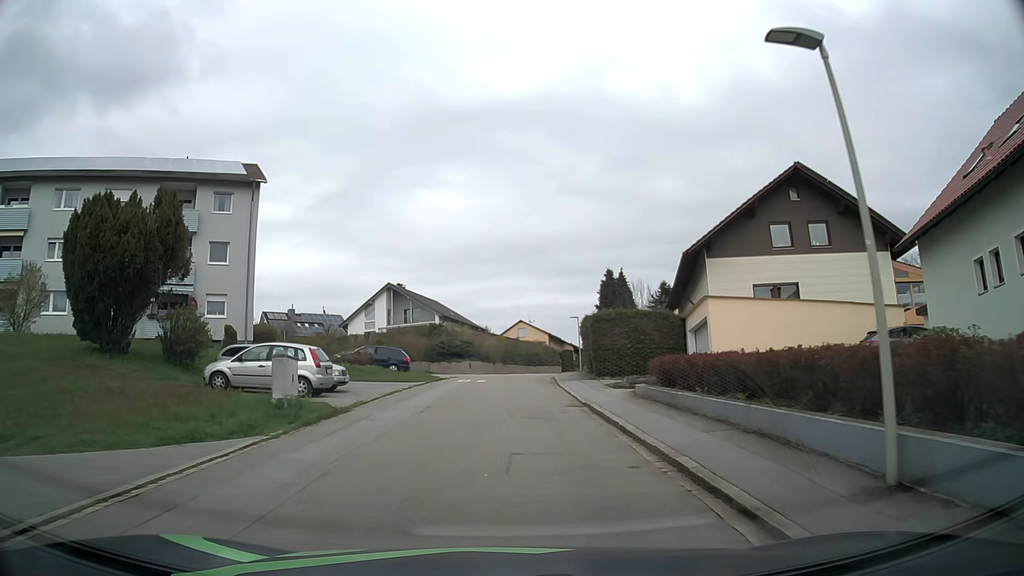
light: Day
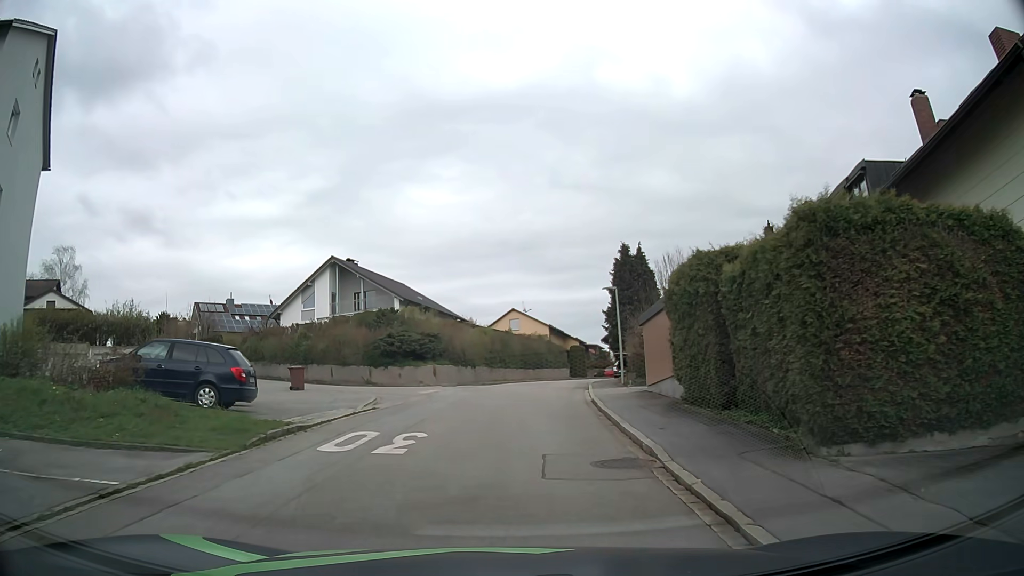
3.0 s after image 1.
(+0.2, +21.6) m; 0°
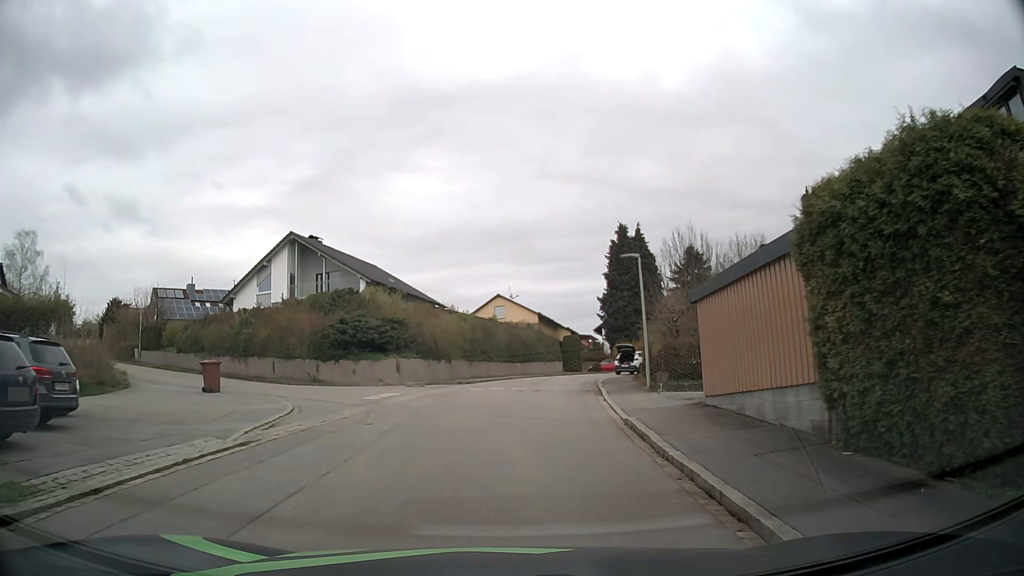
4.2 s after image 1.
(+0.1, +7.6) m; +1°
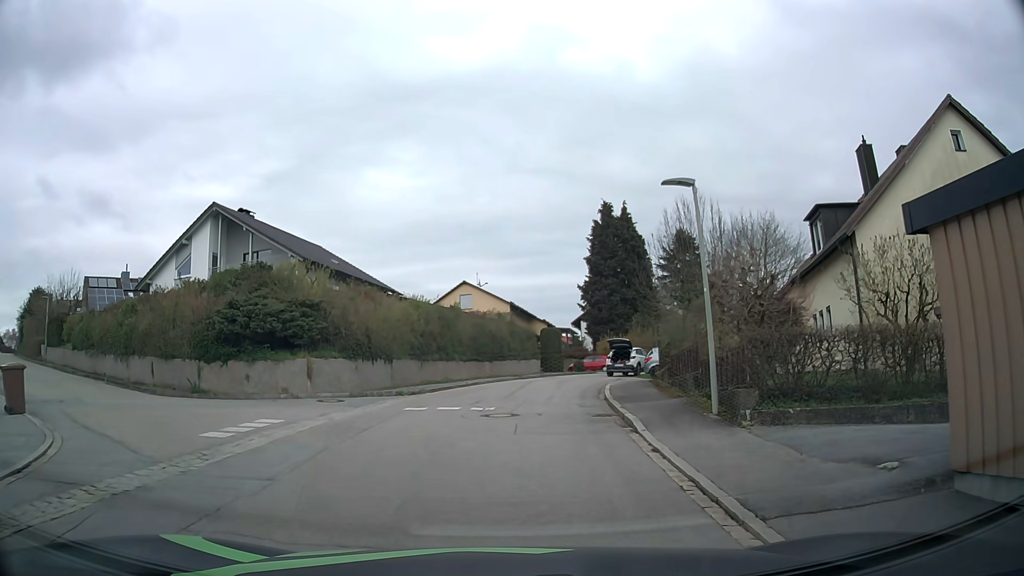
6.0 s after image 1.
(+0.3, +8.9) m; +3°
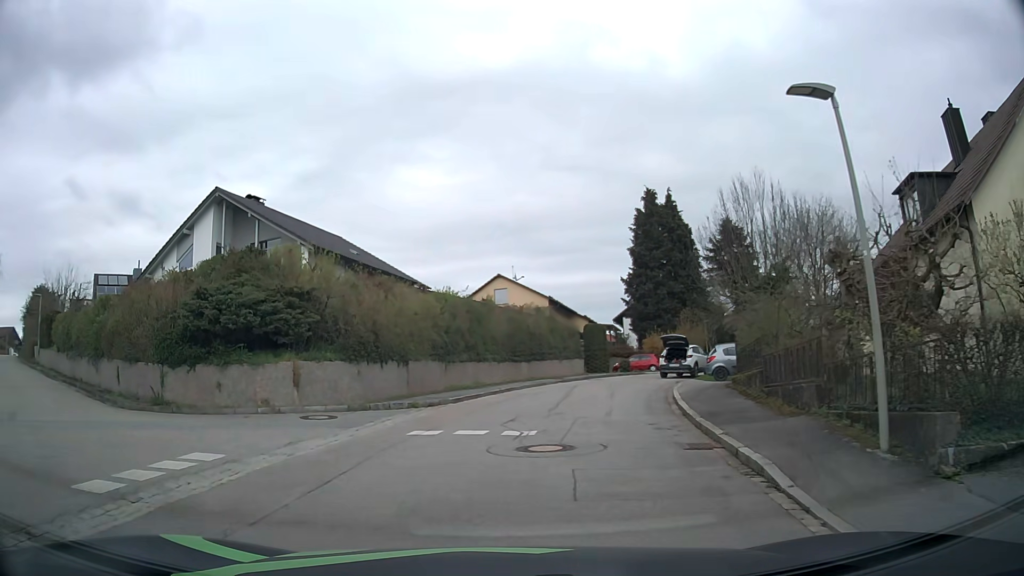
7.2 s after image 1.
(0.0, +4.5) m; -2°
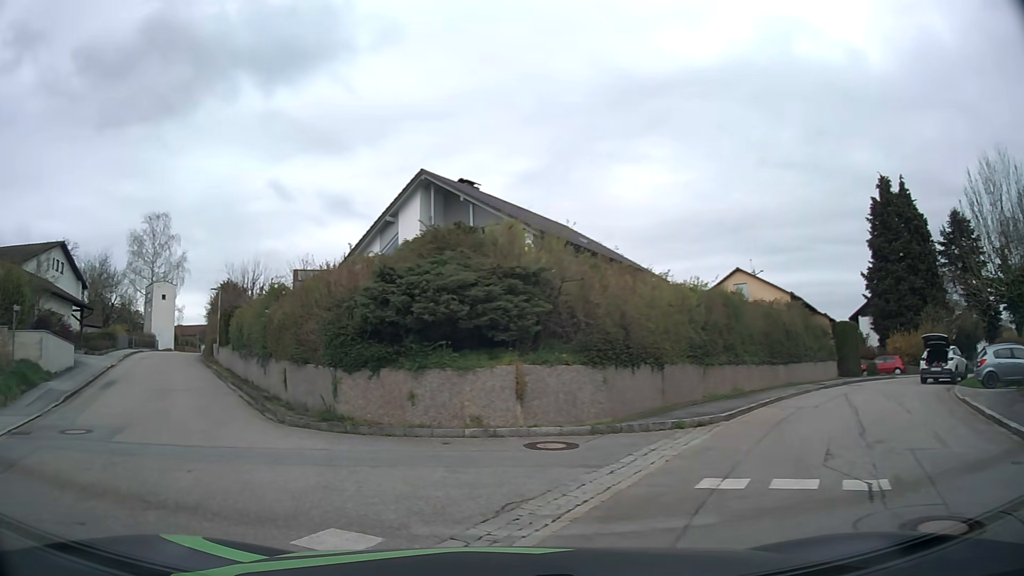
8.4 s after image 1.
(-0.7, +4.1) m; -20°
